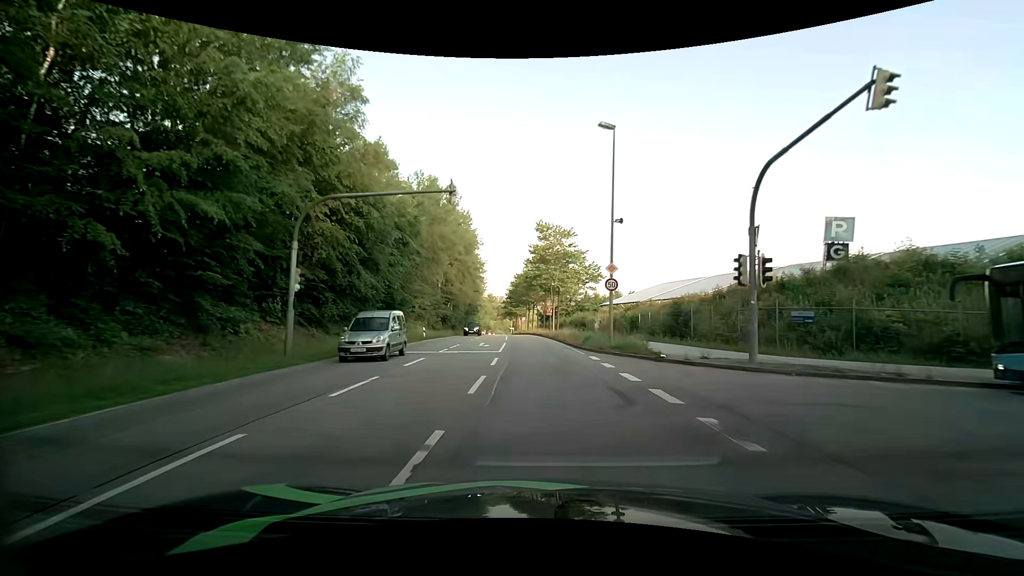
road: secondary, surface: asphalt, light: Day
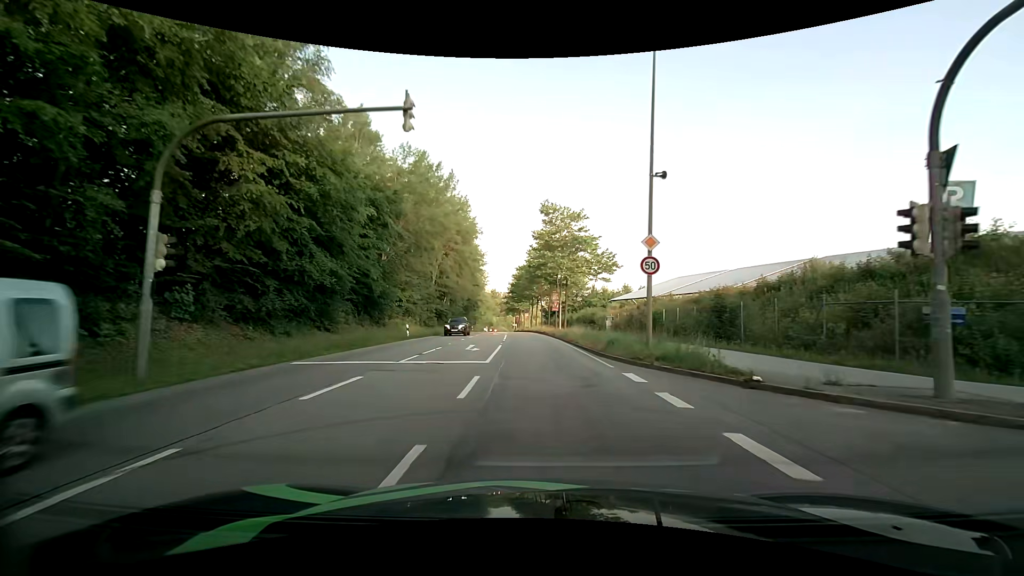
(0.0, +6.9) m; 0°
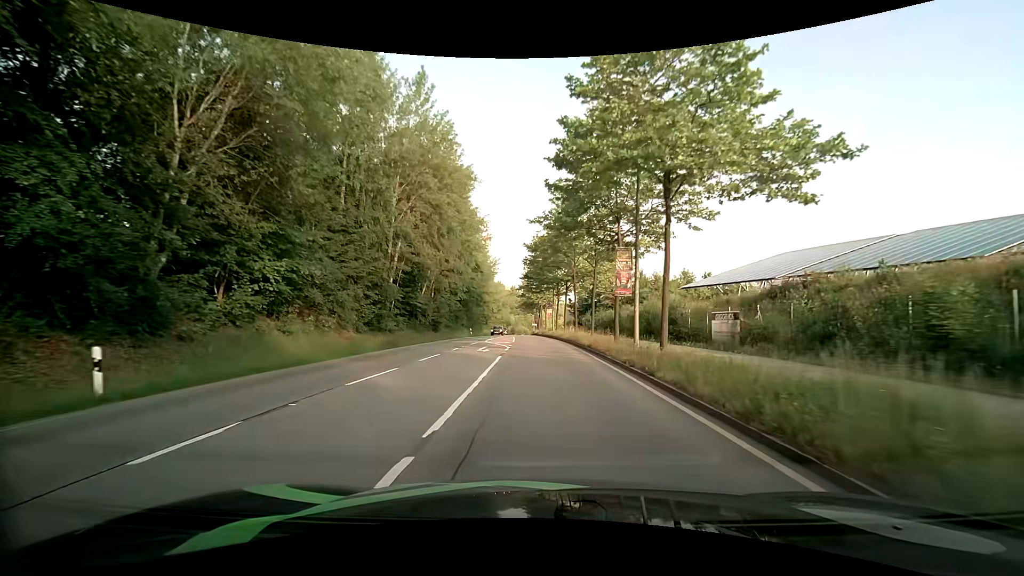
(-0.7, +27.8) m; -2°
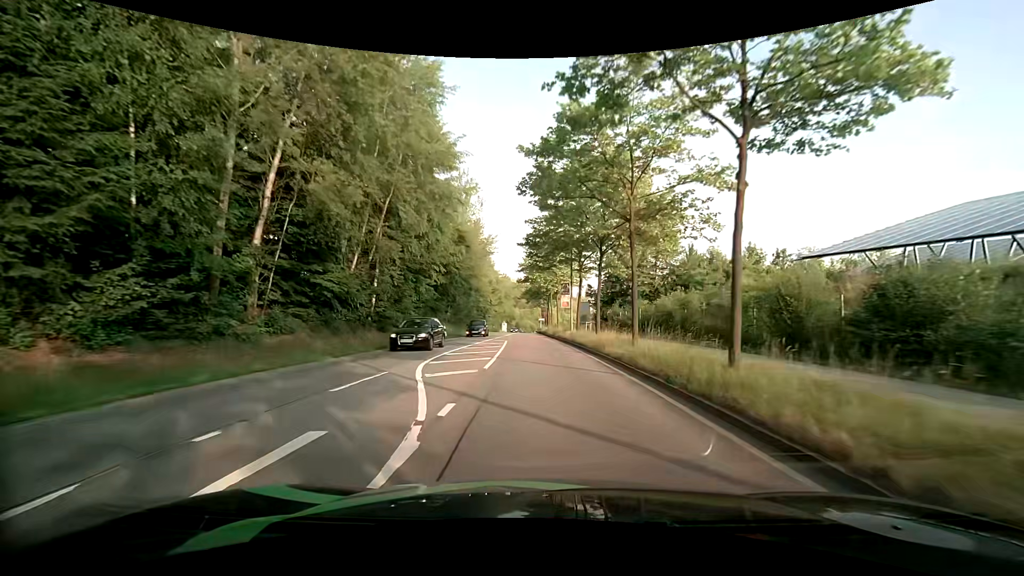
(-0.3, +21.3) m; -1°
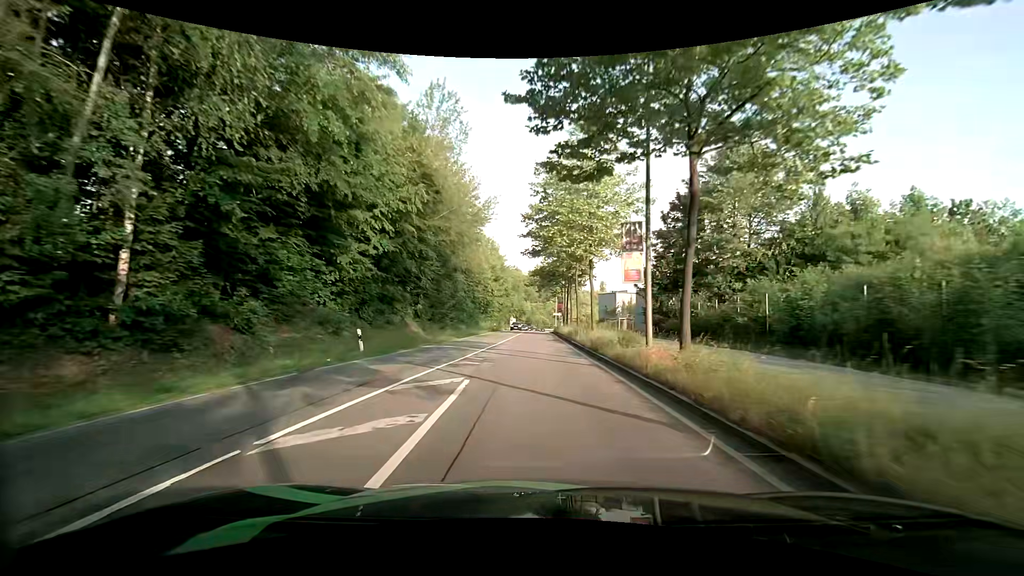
(-0.1, +21.9) m; -1°
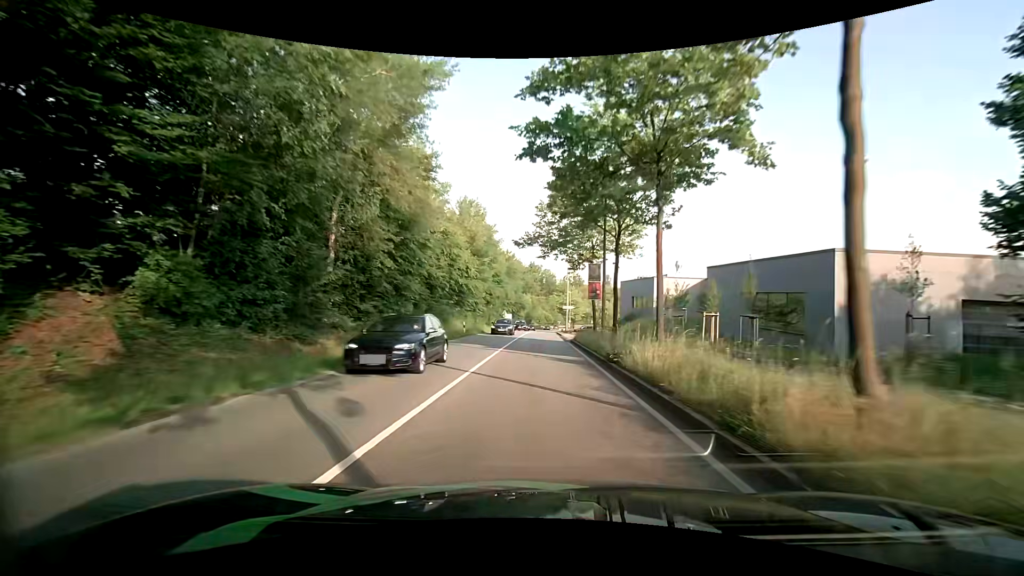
(0.0, +30.5) m; 0°
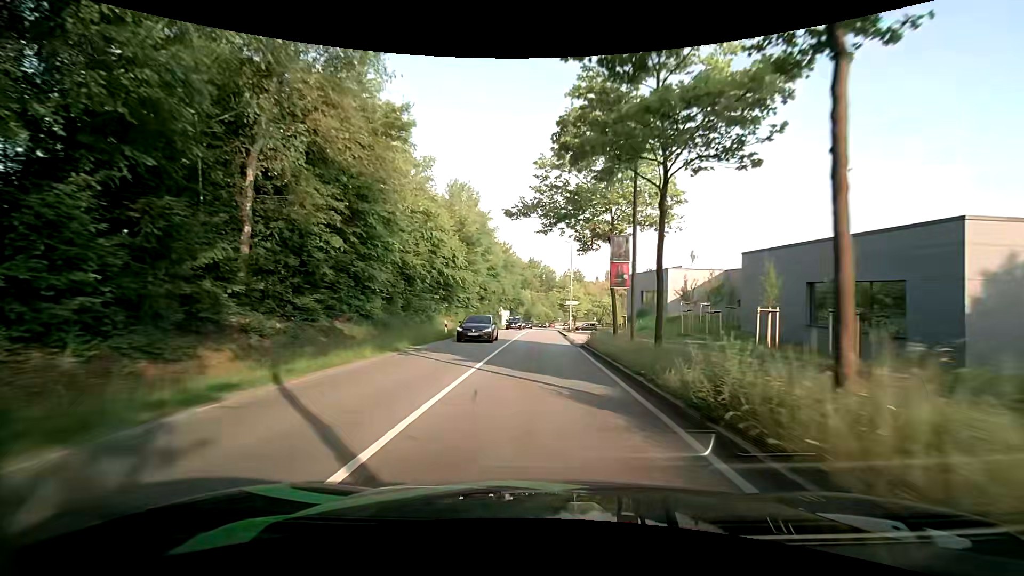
(0.0, +7.6) m; 0°
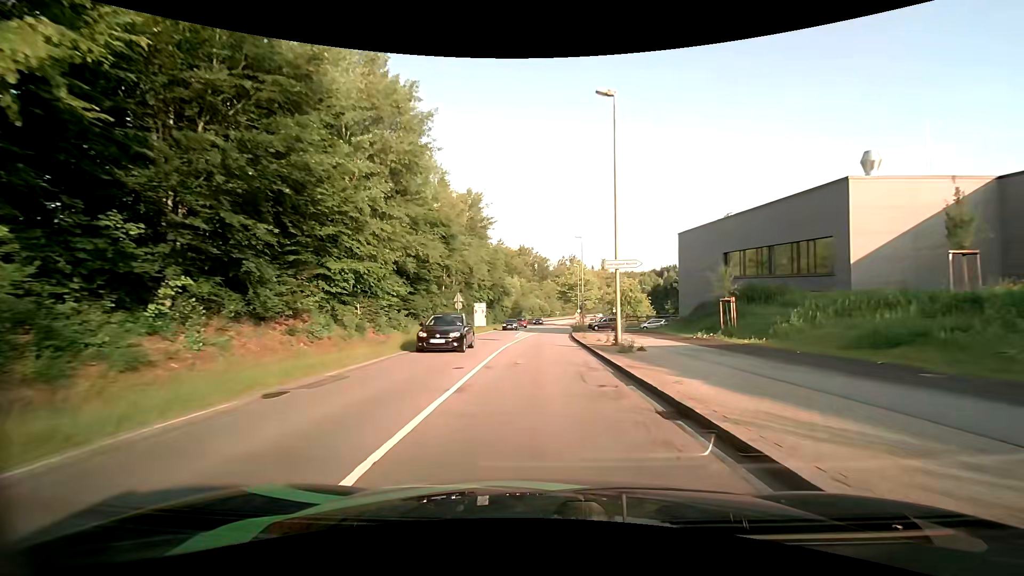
(+0.3, +36.7) m; +1°
(0, +10) (0, +20) (0, +30) (+1, +40) (+1, +50) (+1, +60) (+2, +70) (+3, +80) (+4, +90) (+4, +100) m
